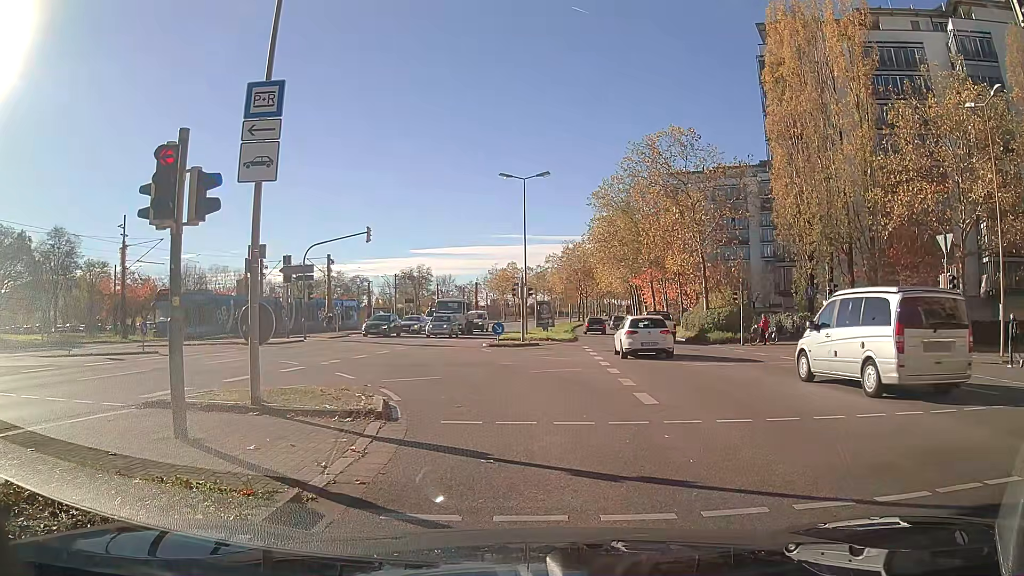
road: secondary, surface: asphalt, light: Day
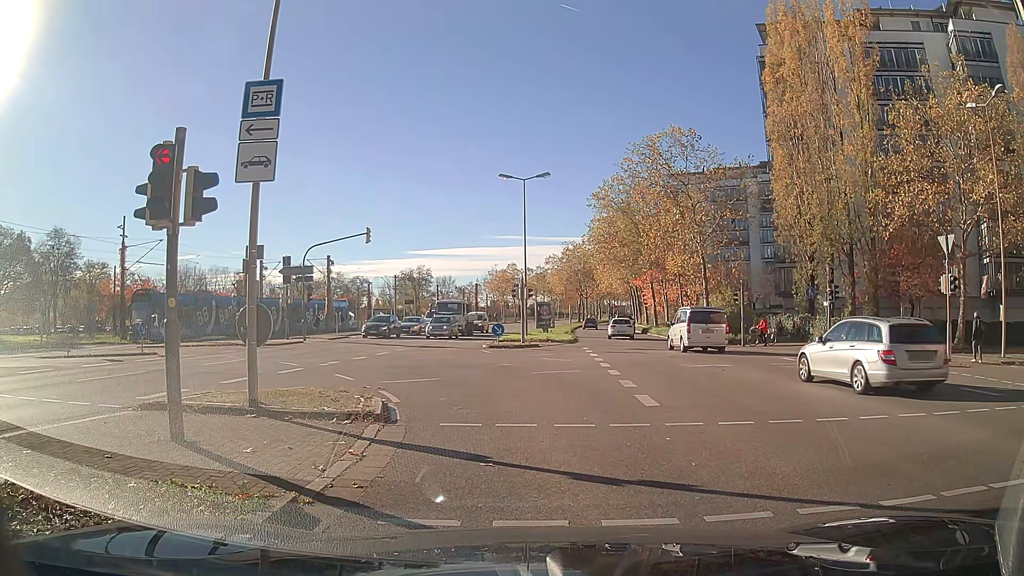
(0.0, +0.2) m; 0°
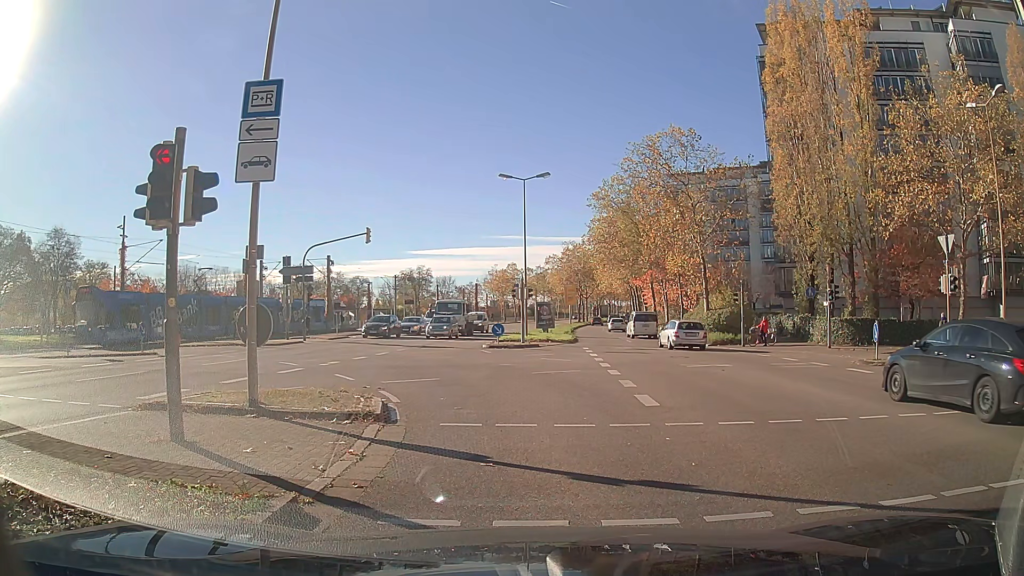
(0.0, 0.0) m; 0°
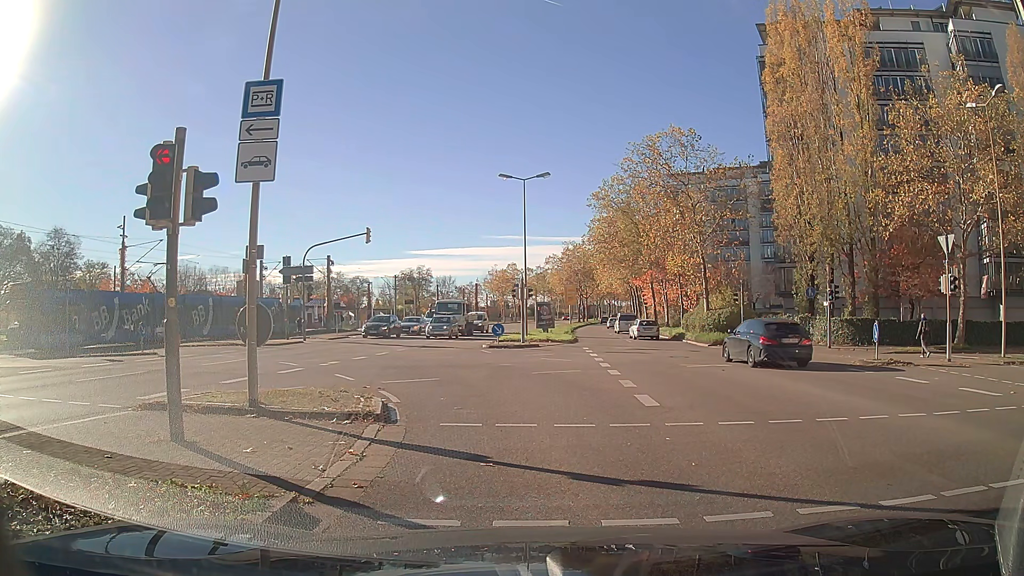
(0.0, 0.0) m; 0°
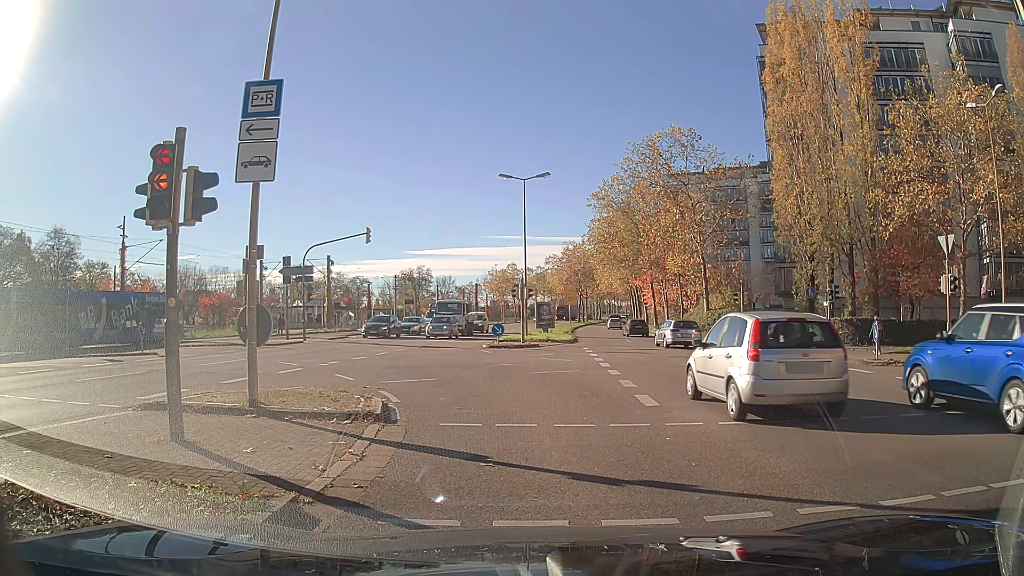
(0.0, 0.0) m; 0°
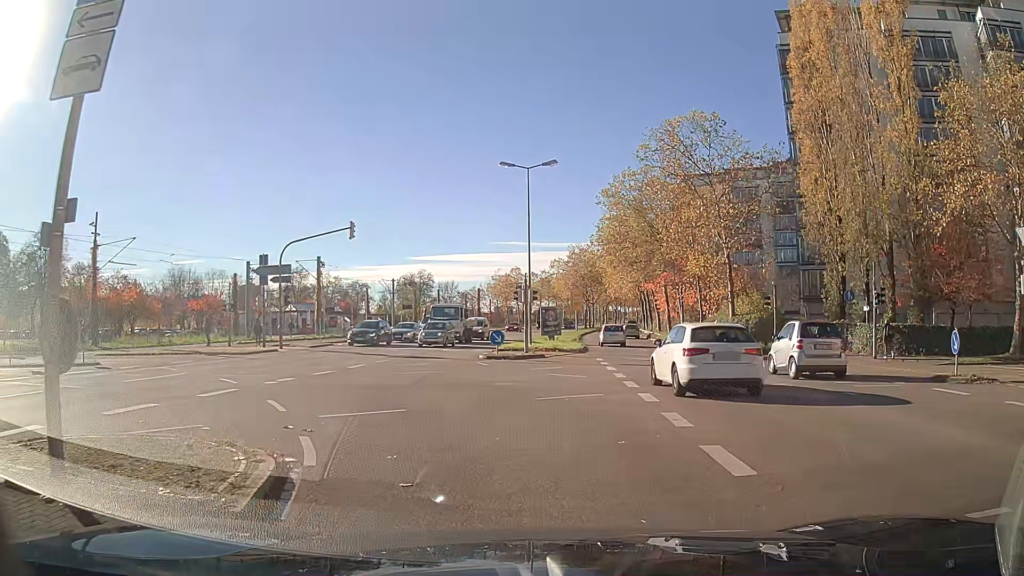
(-0.1, +4.8) m; -2°
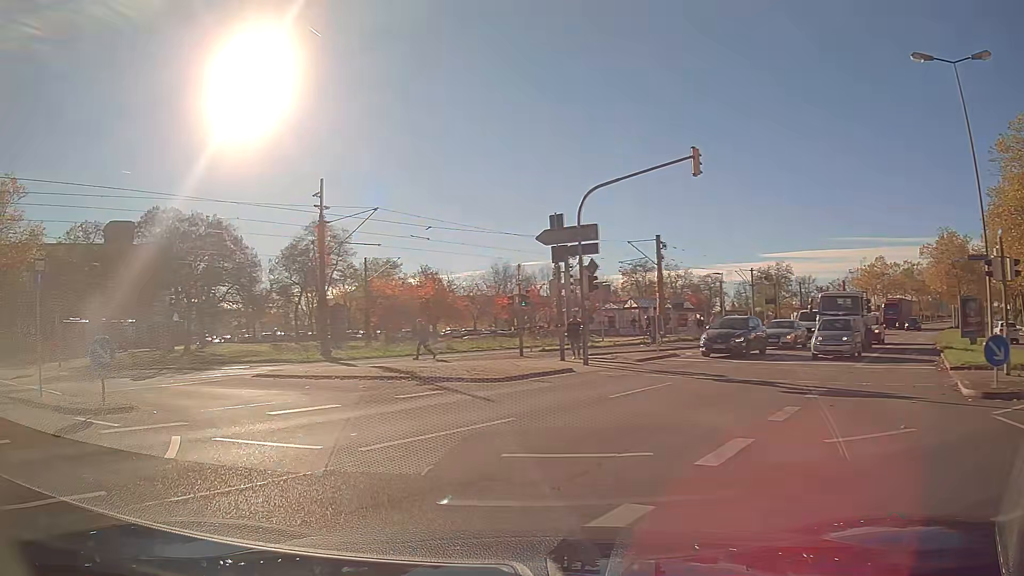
(-3.7, +14.0) m; -35°
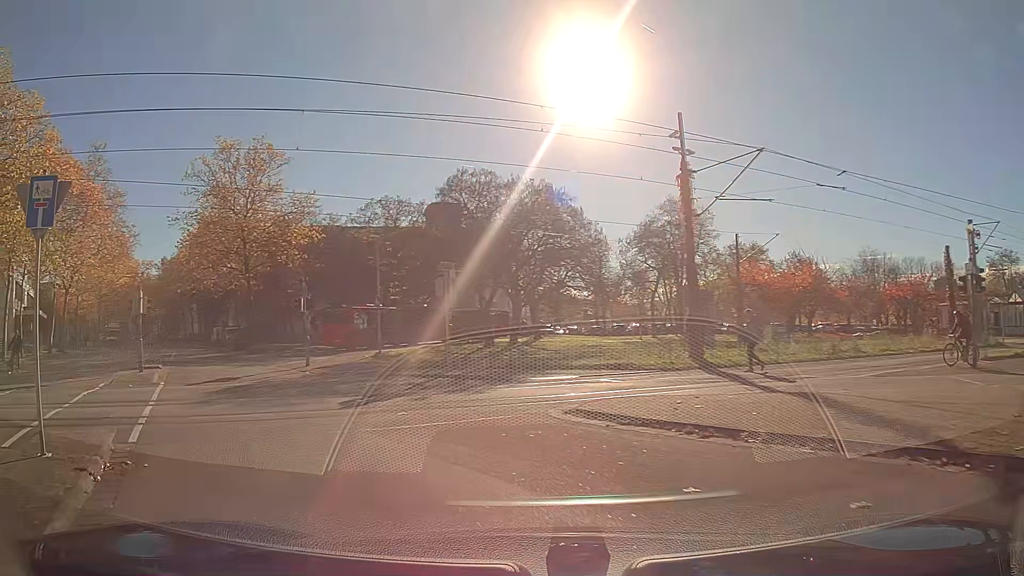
(-2.7, +9.9) m; -30°
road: secondary_link
(-2, +10) (-6, +19) (-10, +28) (-14, +37) (-18, +46) (-22, +55) (-27, +65) (-31, +74) (-35, +83) (-39, +92) m
